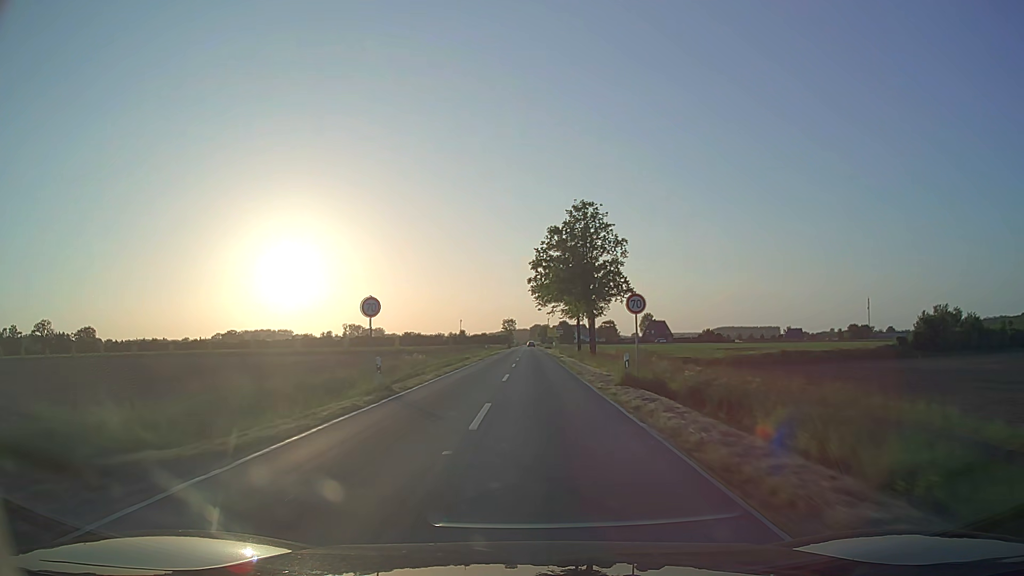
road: secondary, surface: asphalt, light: Day
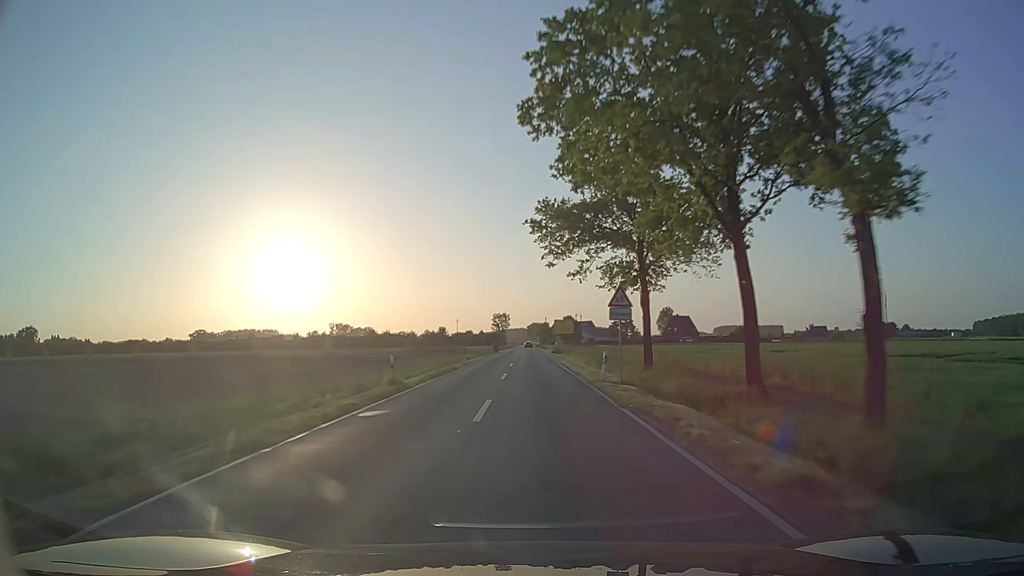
(0.0, +47.4) m; 0°
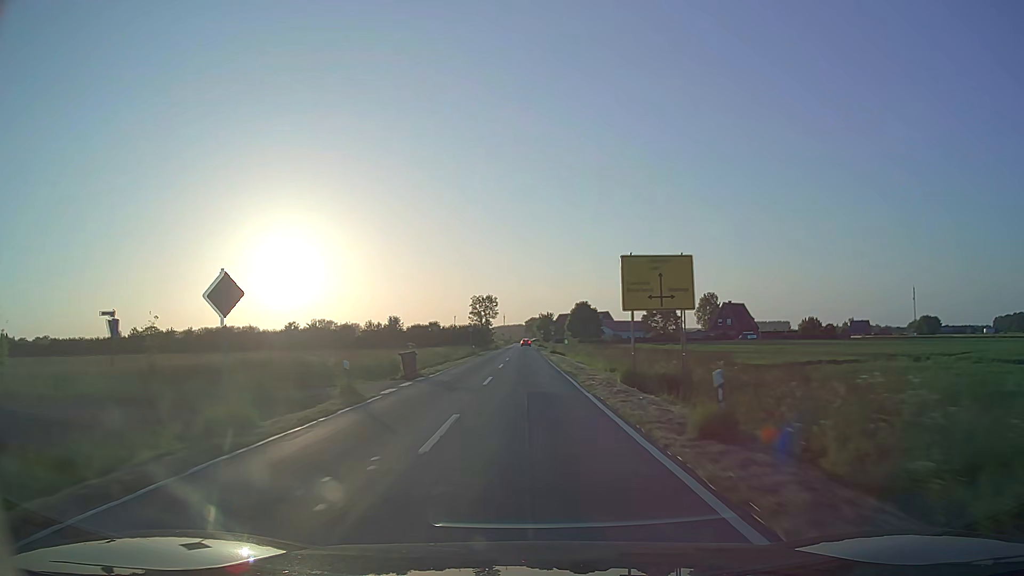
(+0.1, +63.3) m; 0°
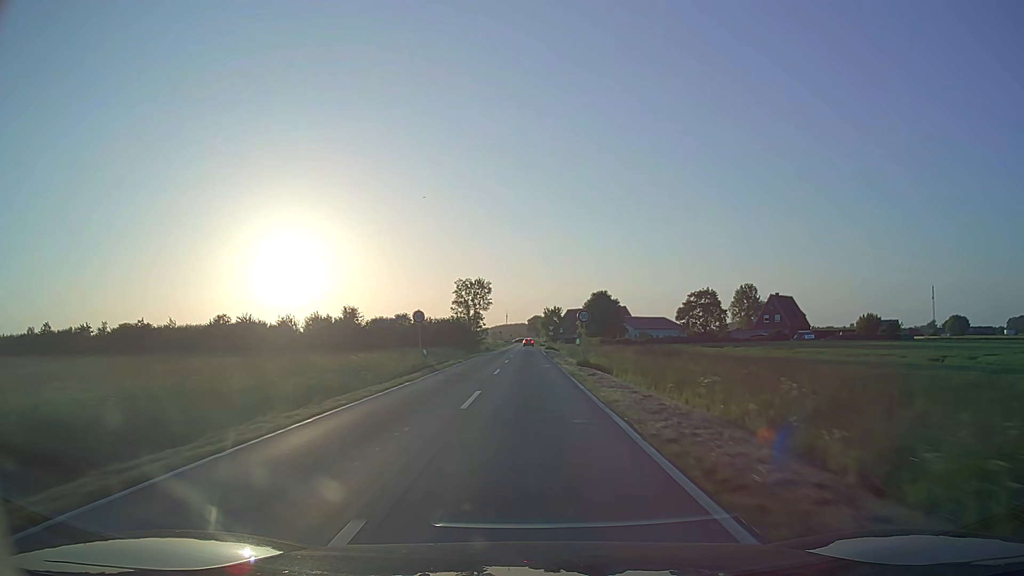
(-0.2, +31.3) m; 0°
